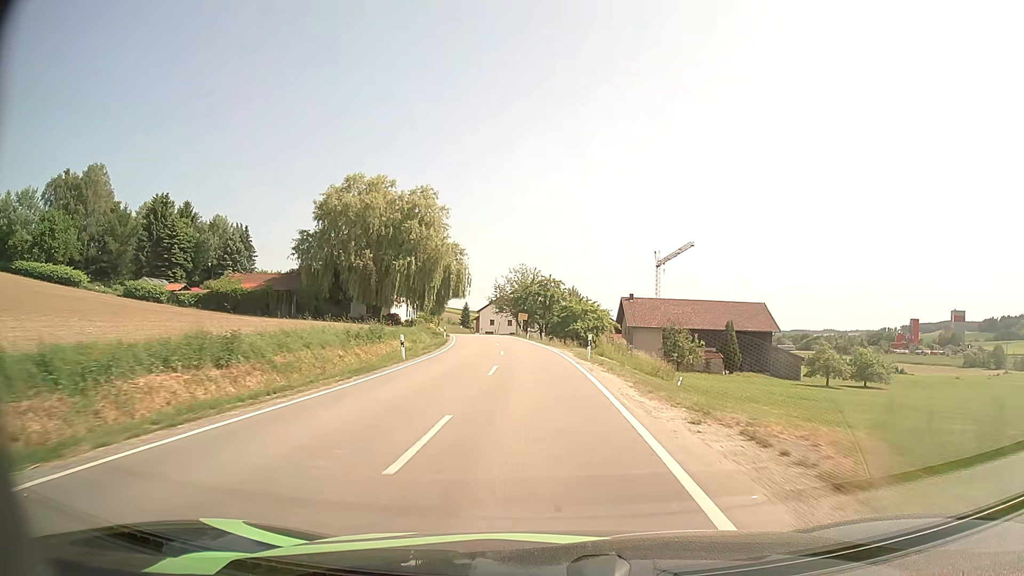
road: secondary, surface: asphalt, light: Day
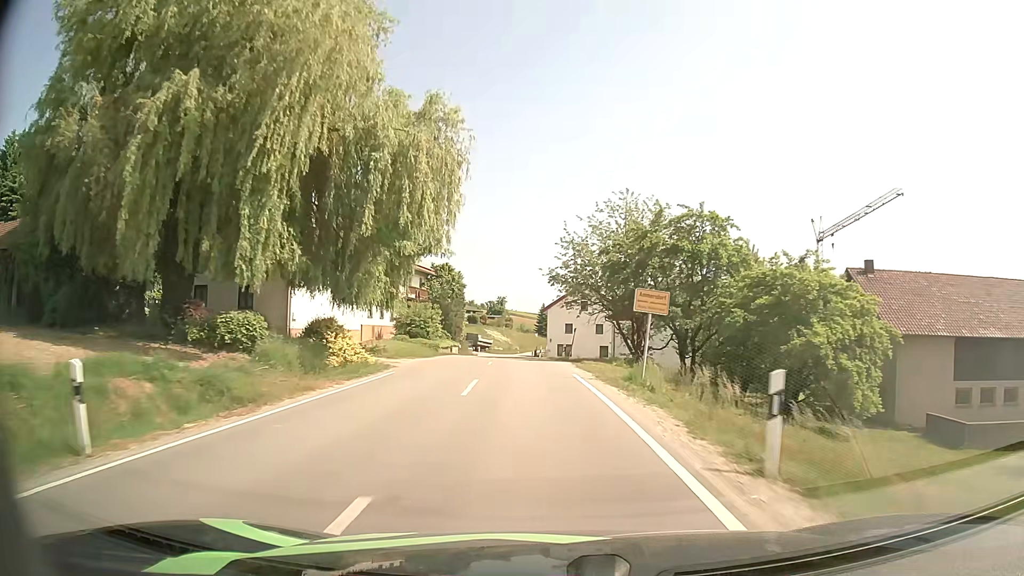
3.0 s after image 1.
(-2.9, +53.1) m; -7°
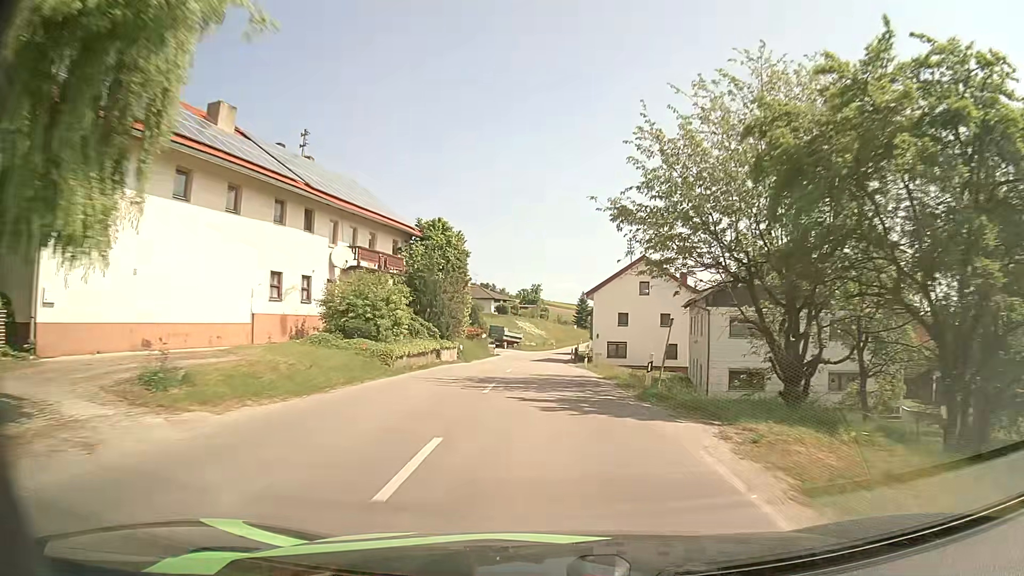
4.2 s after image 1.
(-0.6, +20.4) m; -3°
